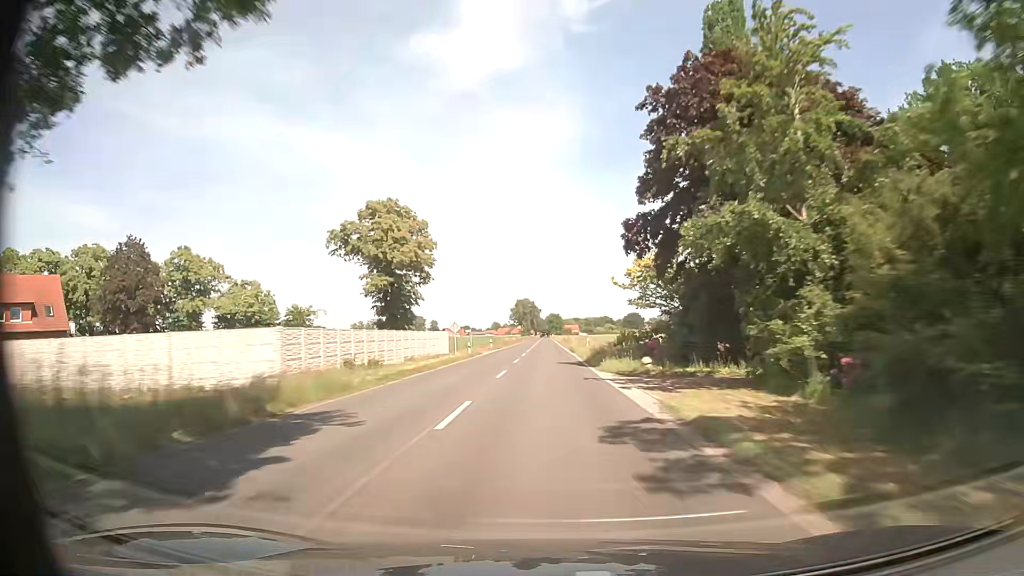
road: secondary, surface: asphalt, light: Day
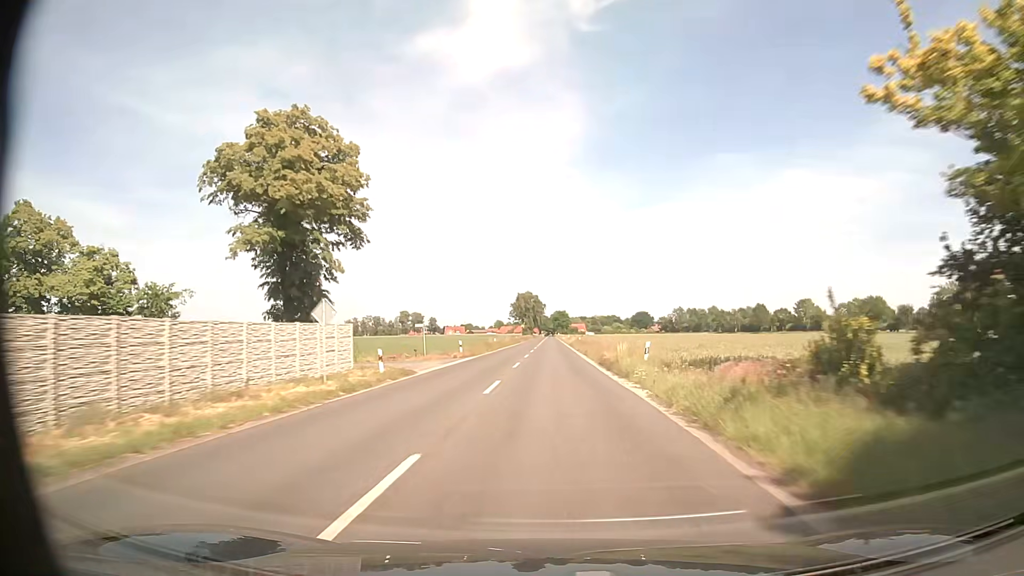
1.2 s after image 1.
(-0.1, +30.3) m; 0°
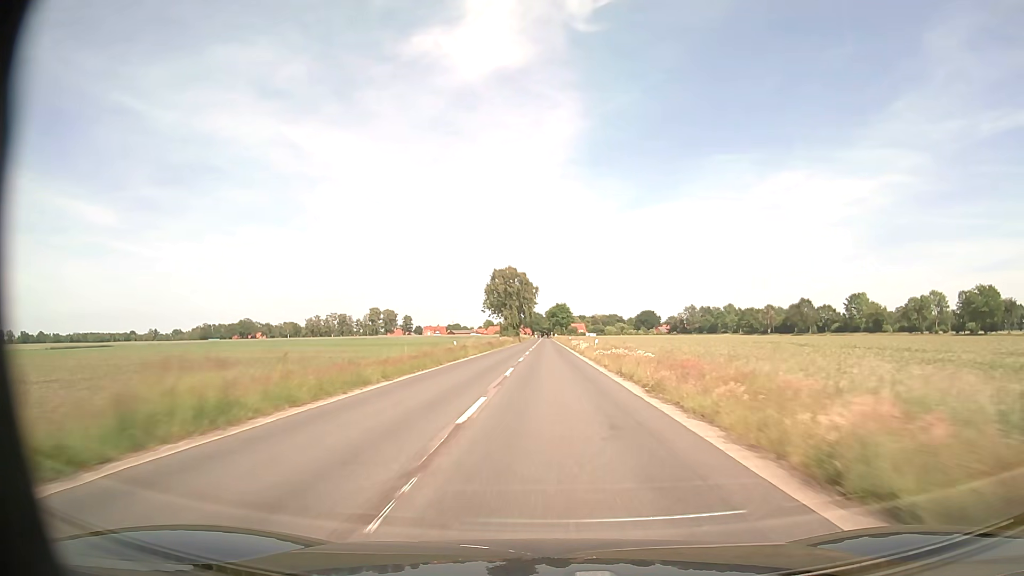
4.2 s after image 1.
(0.0, +77.3) m; 0°
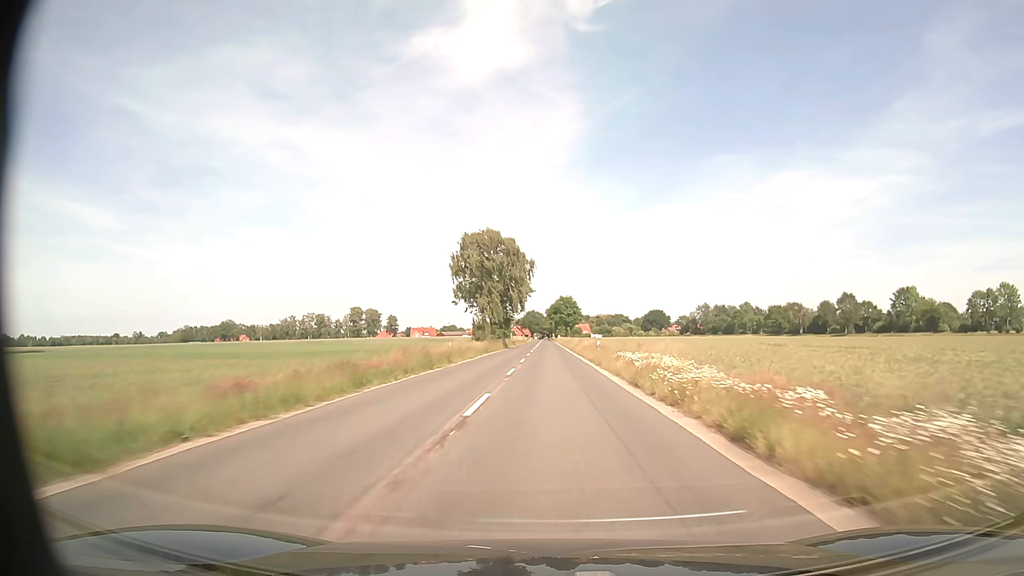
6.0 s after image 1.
(0.0, +46.9) m; 0°
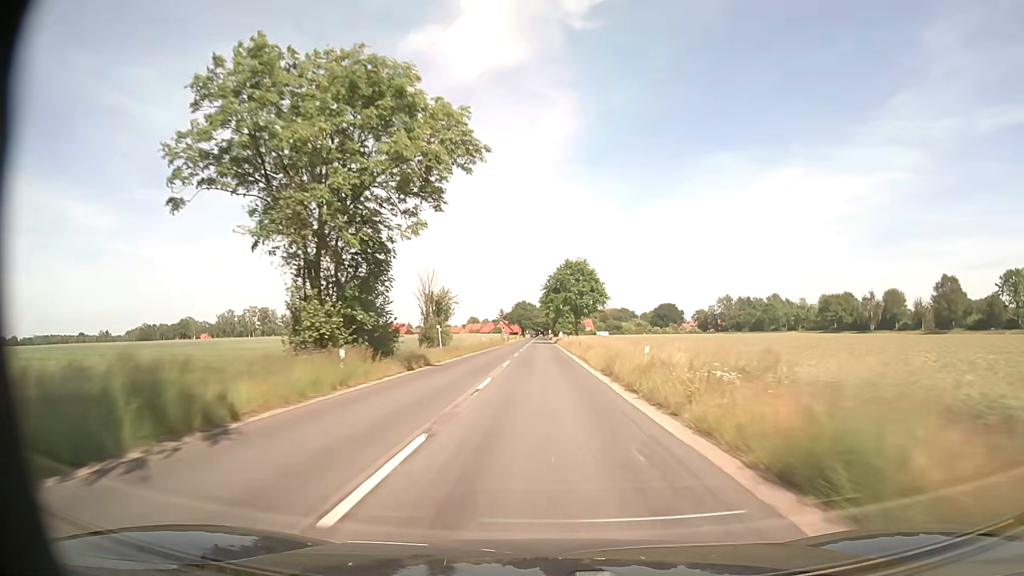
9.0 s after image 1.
(+0.1, +78.7) m; 0°
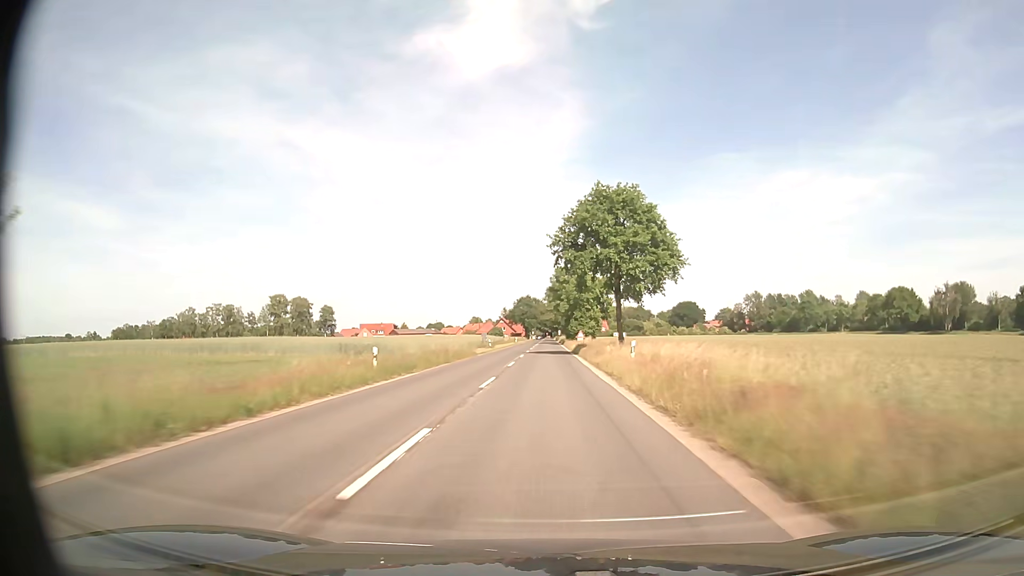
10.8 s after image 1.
(-0.2, +47.4) m; -1°
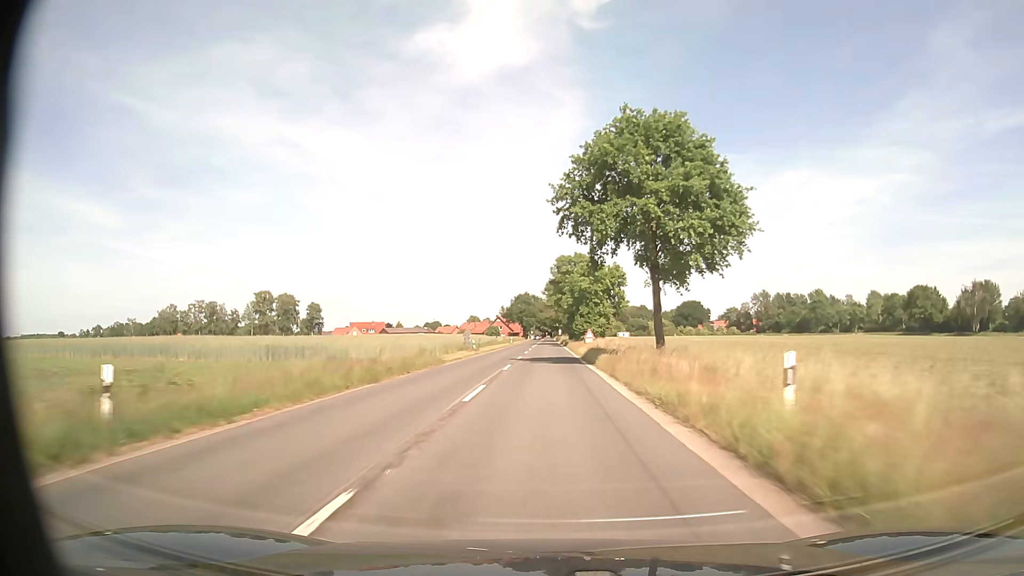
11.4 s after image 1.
(0.0, +15.8) m; 0°
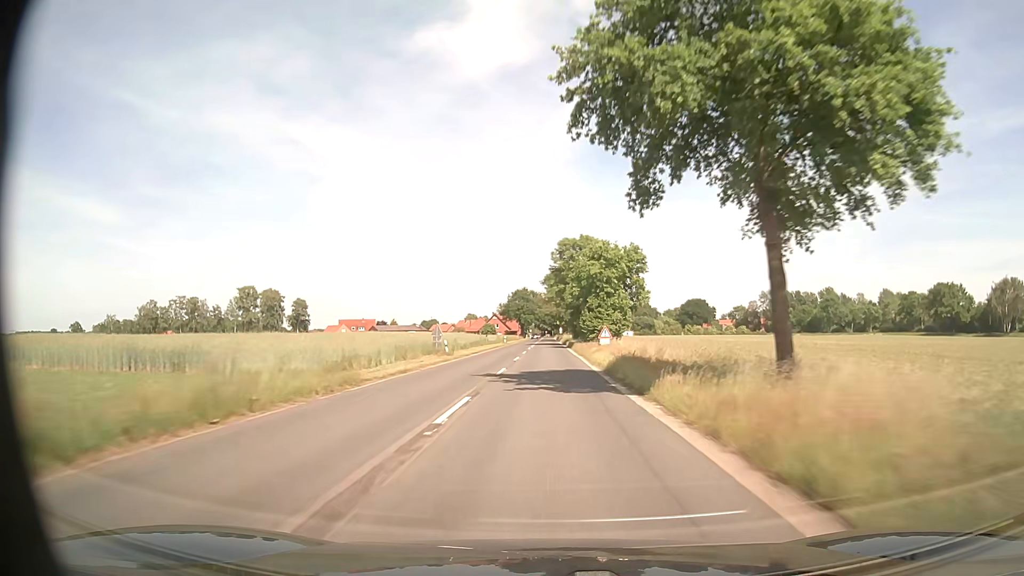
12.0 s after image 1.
(0.0, +15.8) m; 0°
(0, +10) (0, +20) (0, +30) (0, +40) (0, +50) (0, +60) (0, +70) (0, +80) (0, +90) (0, +100) m
